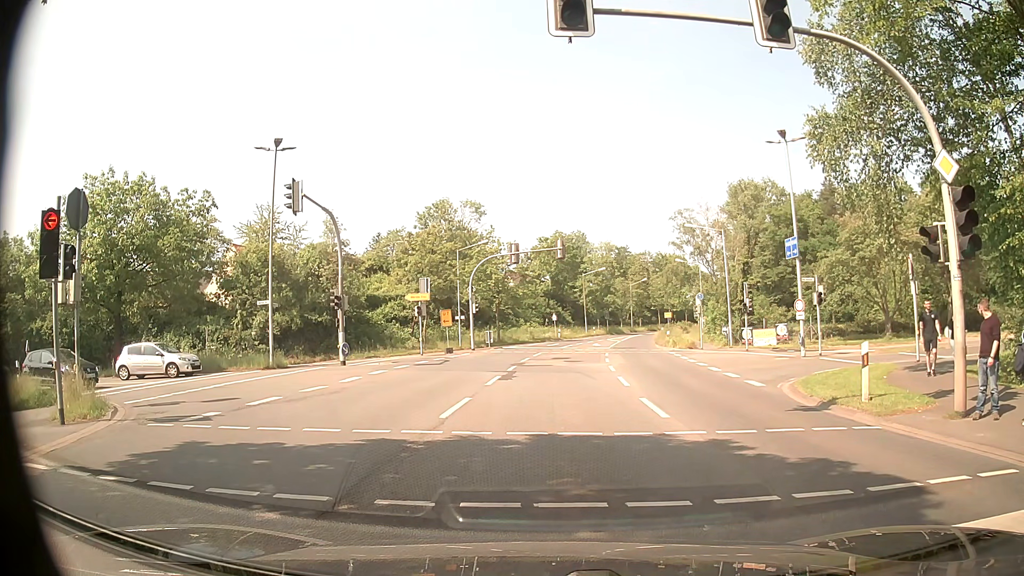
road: secondary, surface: asphalt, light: Day
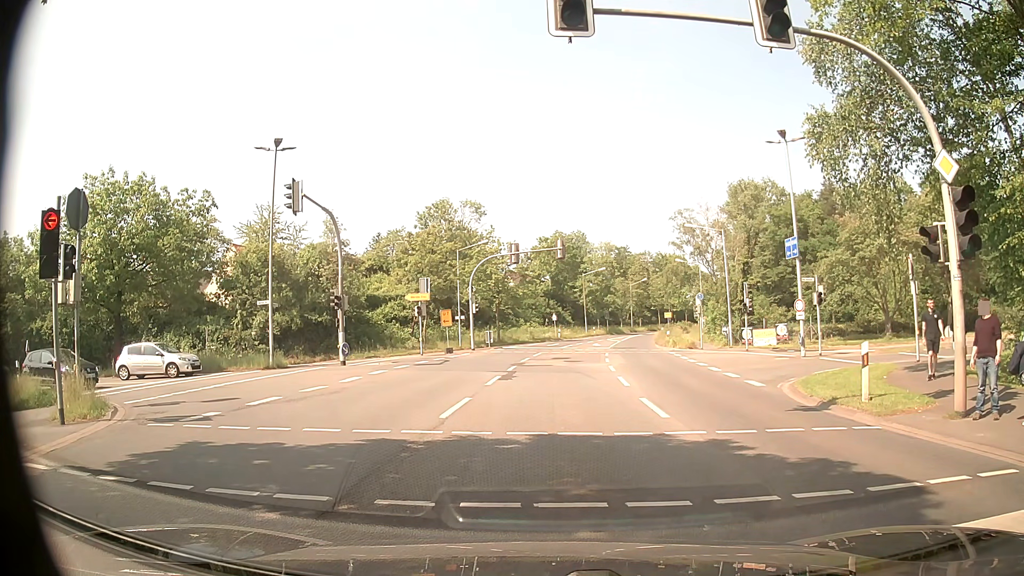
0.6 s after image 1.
(0.0, 0.0) m; 0°
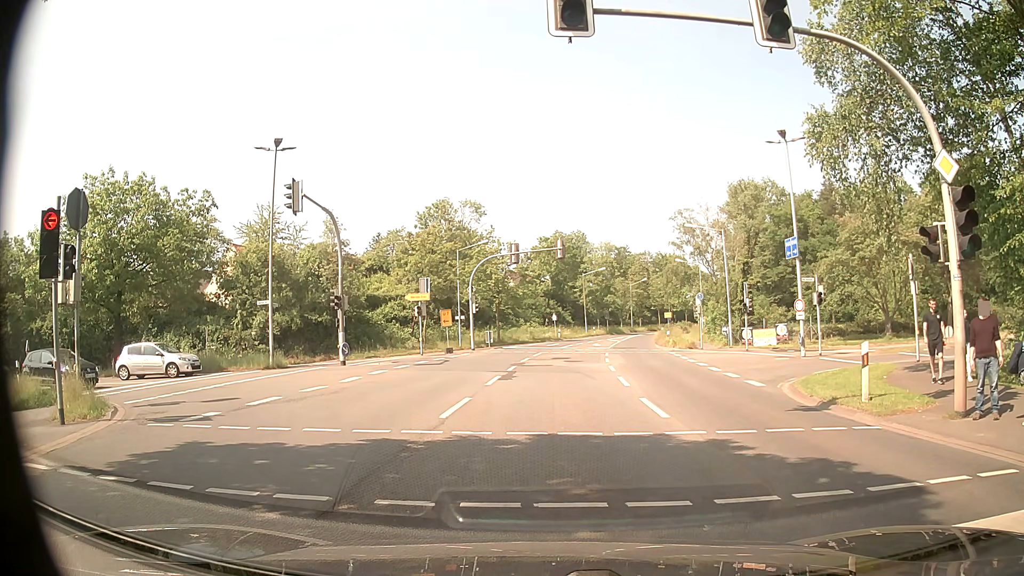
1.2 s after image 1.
(0.0, 0.0) m; 0°
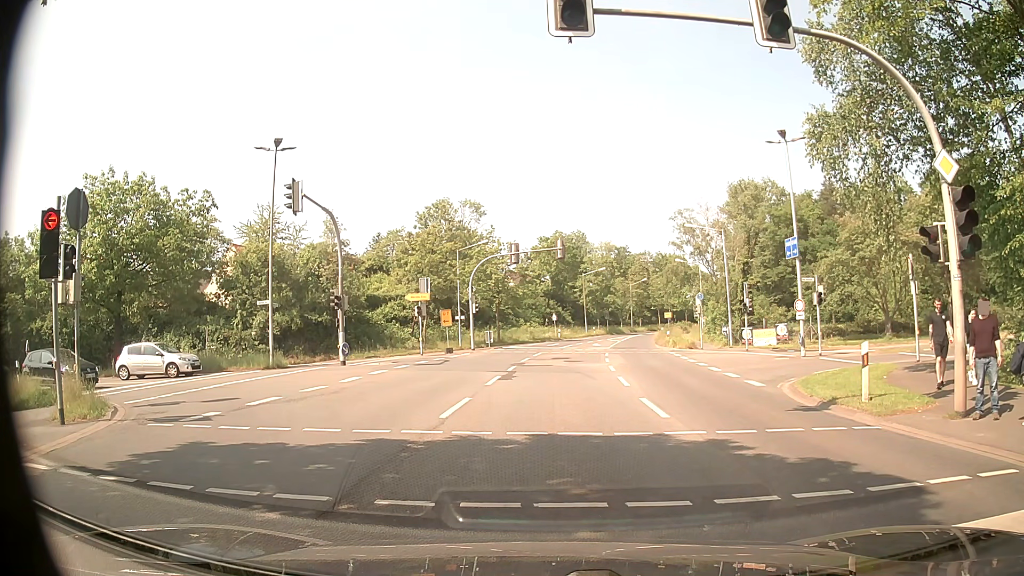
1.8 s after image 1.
(0.0, 0.0) m; 0°
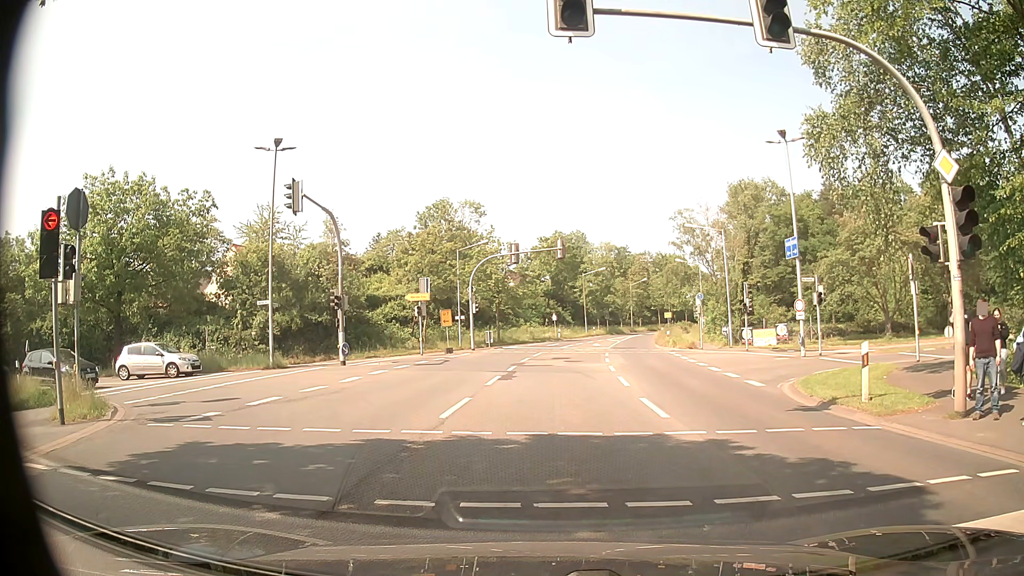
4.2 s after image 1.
(0.0, 0.0) m; 0°
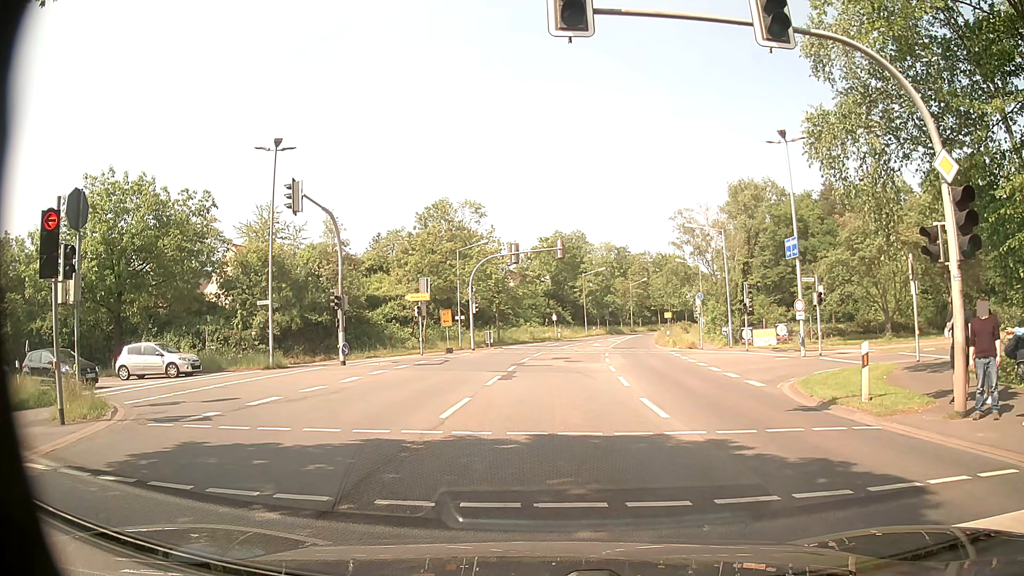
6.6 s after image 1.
(0.0, 0.0) m; 0°
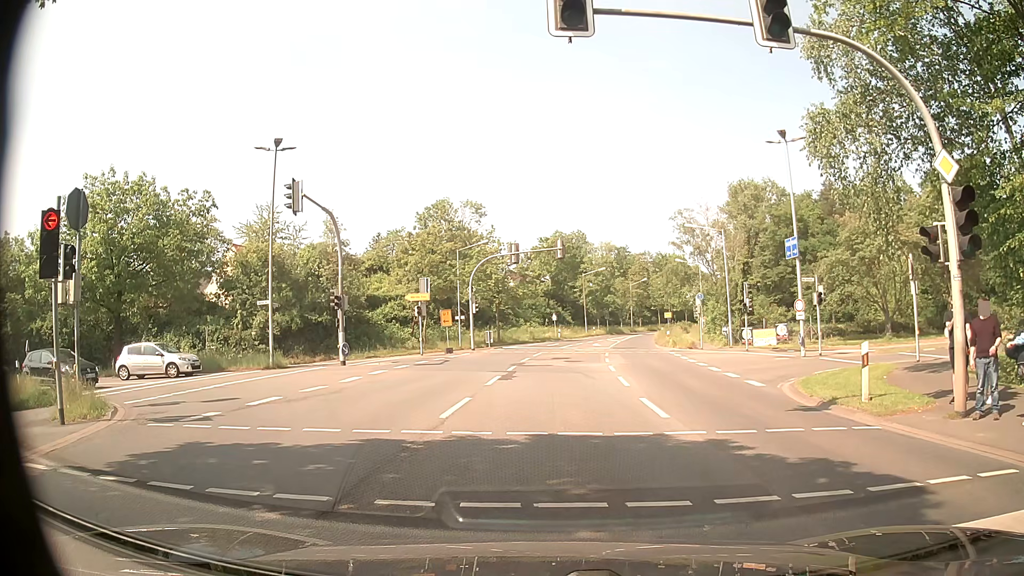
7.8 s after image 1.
(0.0, 0.0) m; 0°
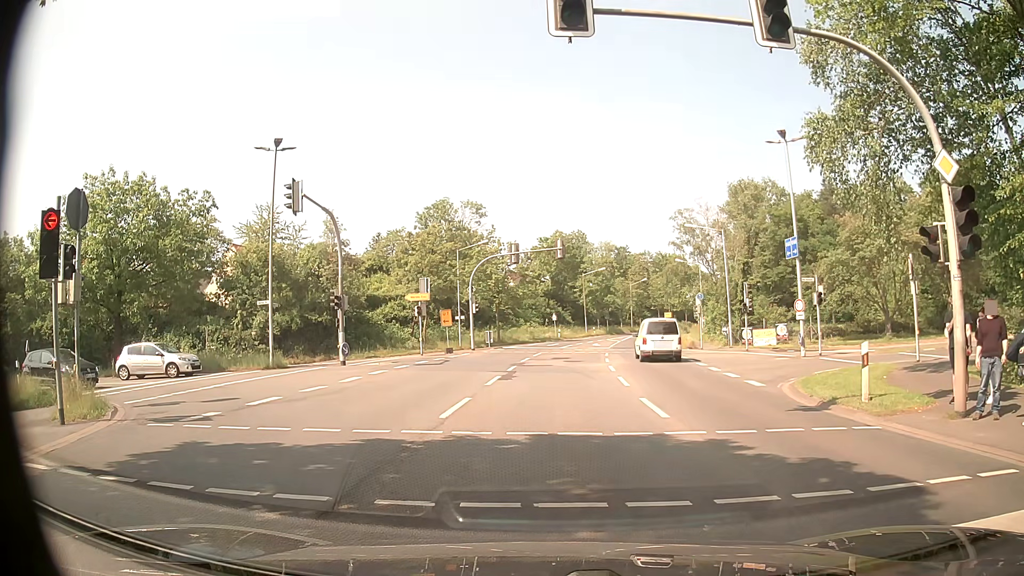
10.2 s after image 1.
(0.0, 0.0) m; 0°
